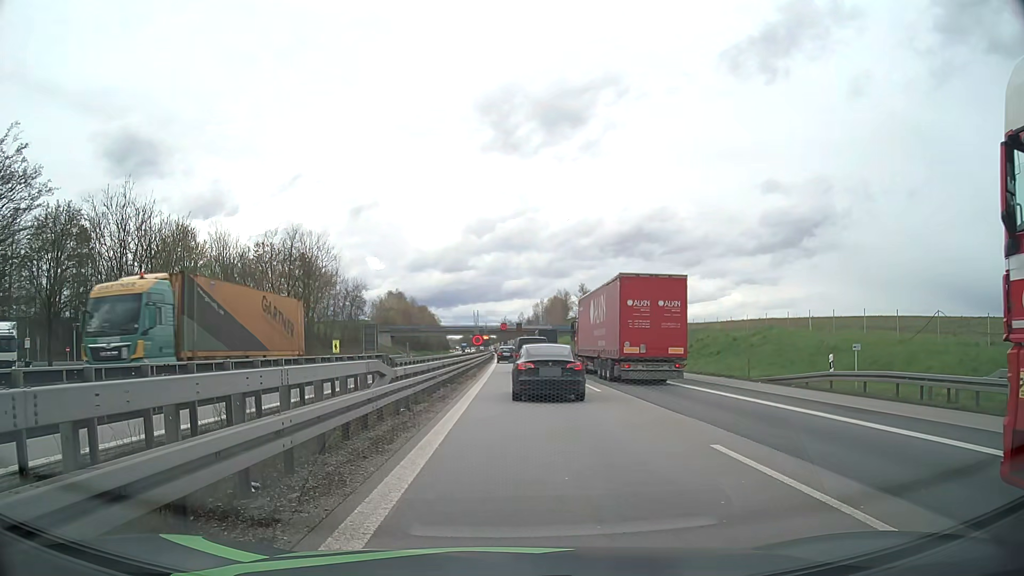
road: motorway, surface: asphalt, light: Day
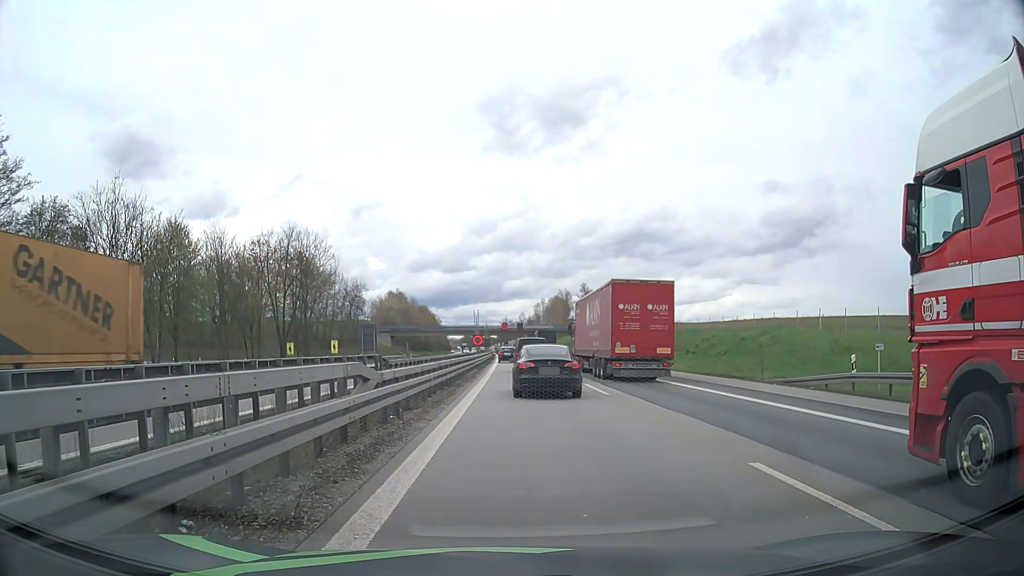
(0.0, +1.6) m; +1°
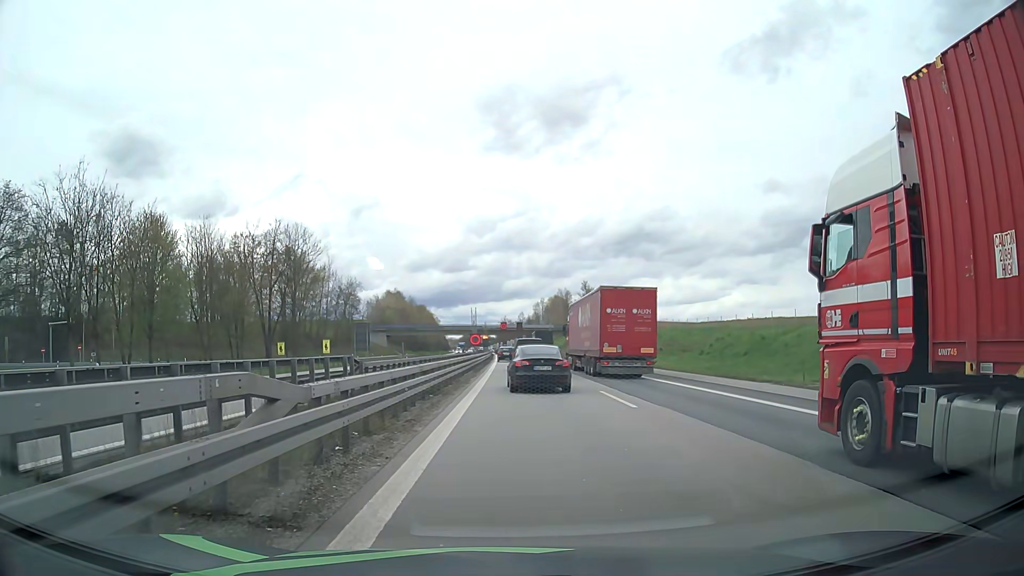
(0.0, +4.6) m; 0°
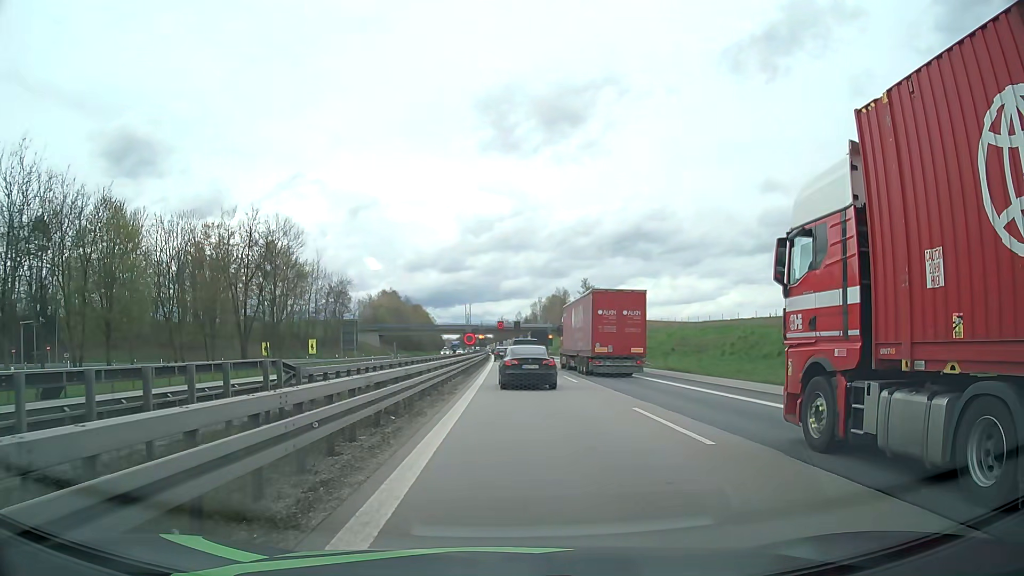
(0.0, +6.3) m; -1°
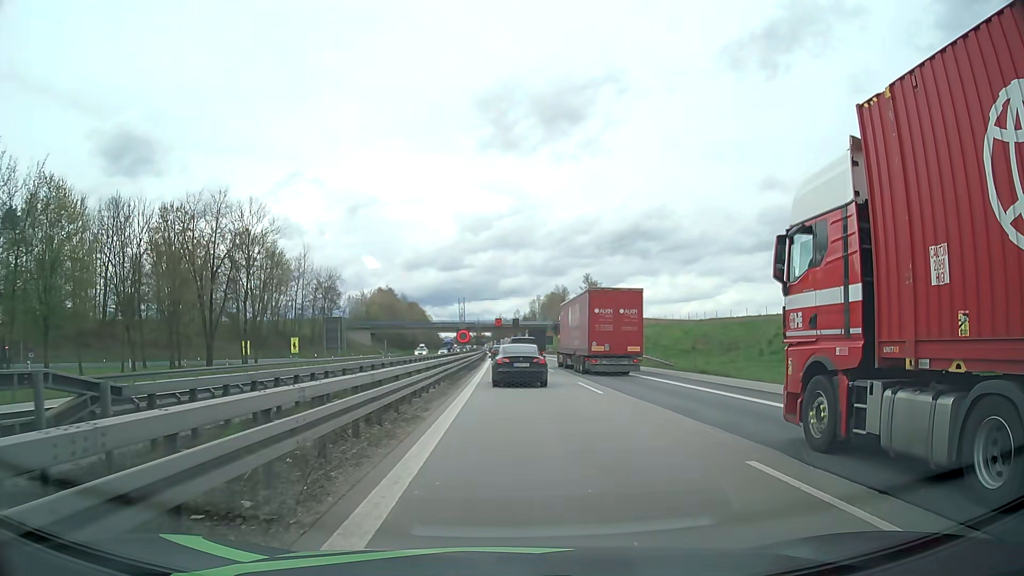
(+0.1, +7.8) m; +1°
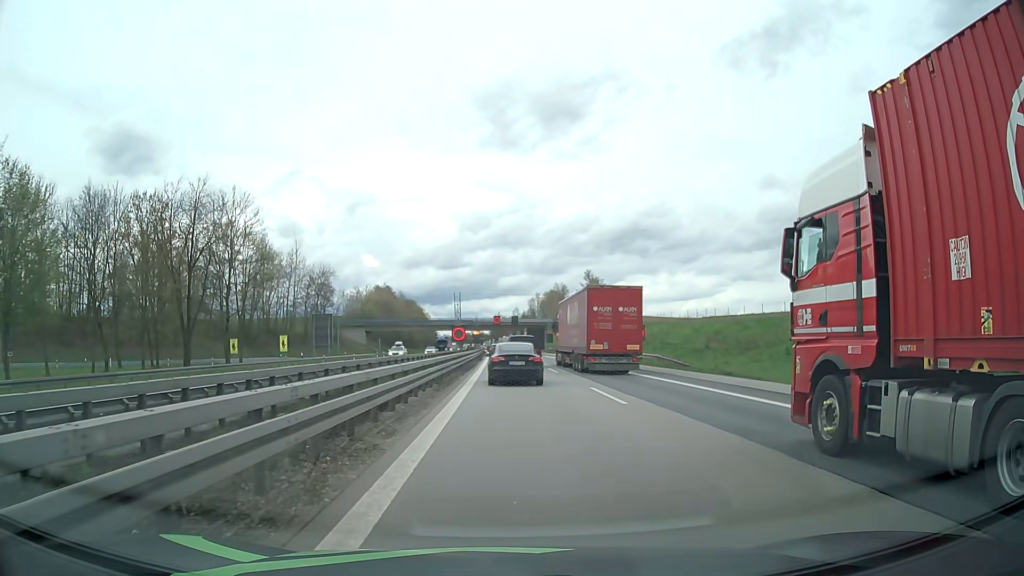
(0.0, +4.2) m; 0°
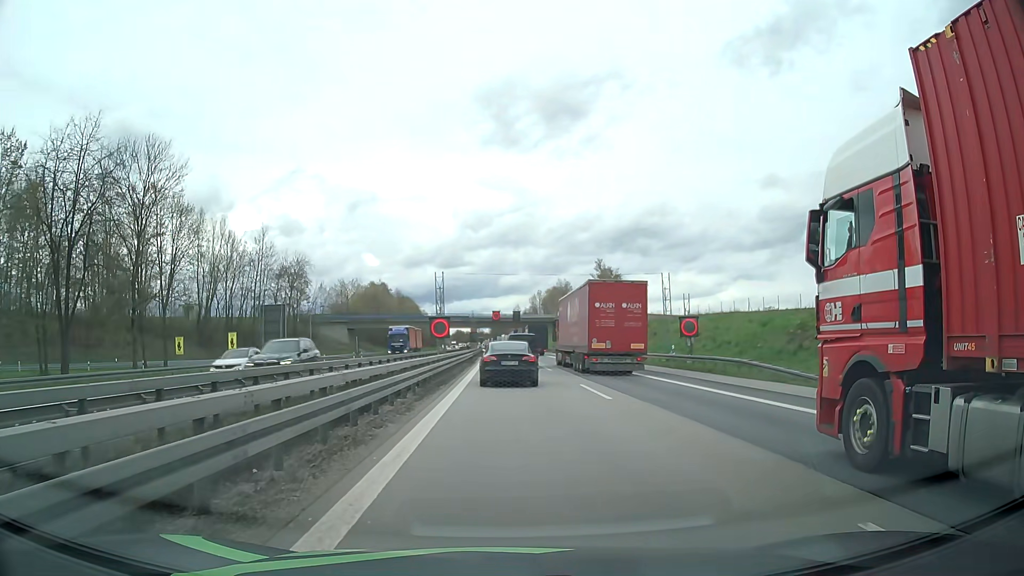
(0.0, +17.1) m; 0°
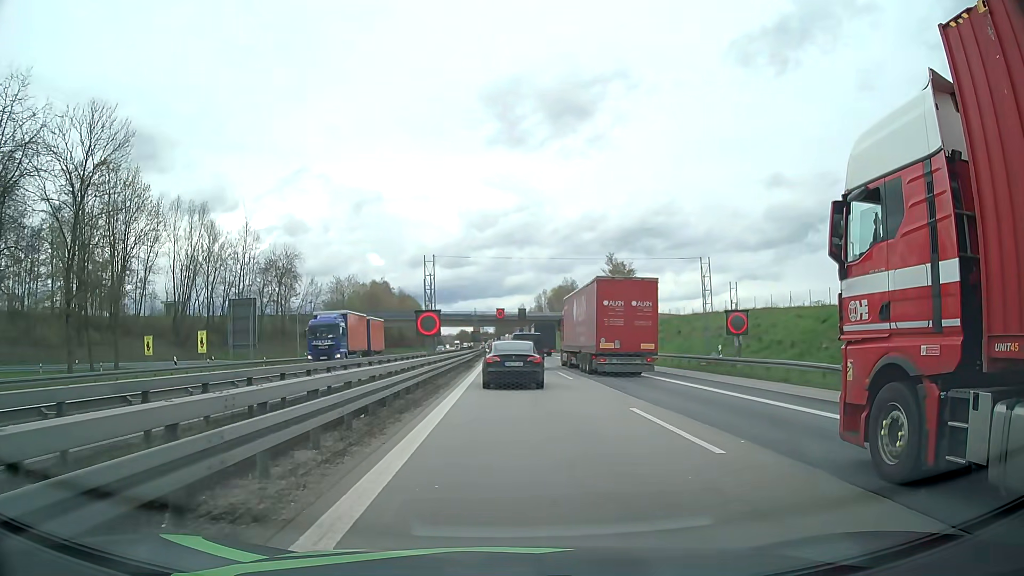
(0.0, +8.6) m; -1°
(0, +10) (0, +20) (0, +30) (0, +40) (0, +50) (0, +60) (0, +70) (0, +80) (0, +90) (0, +100) m
